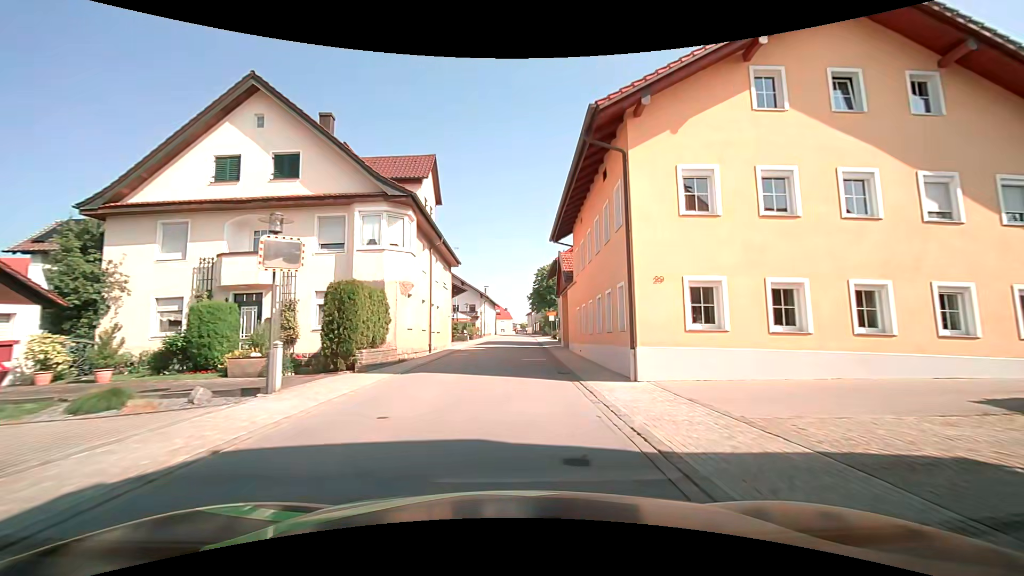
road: tertiary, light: Day
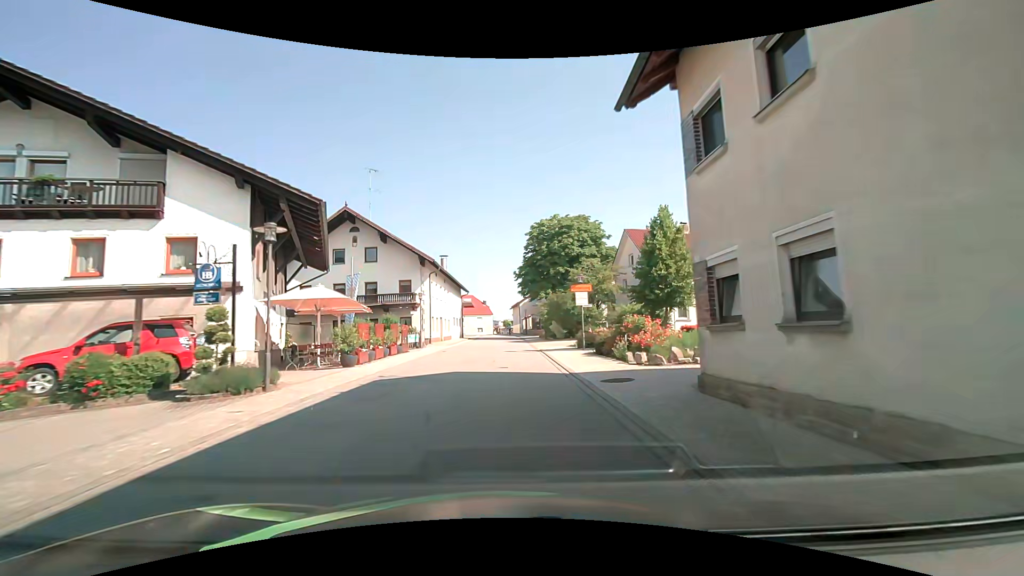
(+0.9, +38.3) m; +2°
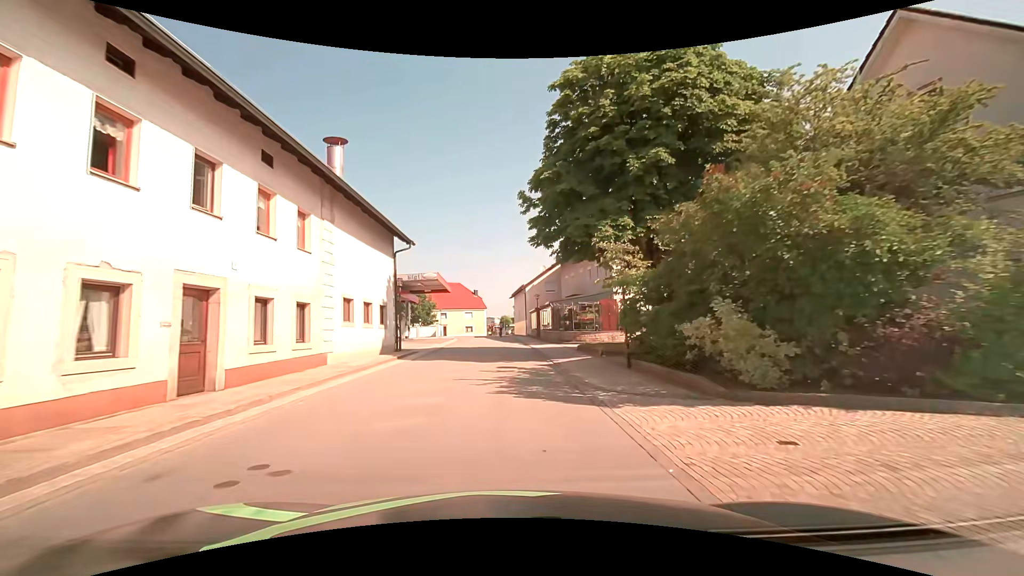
(+0.4, +33.1) m; 0°
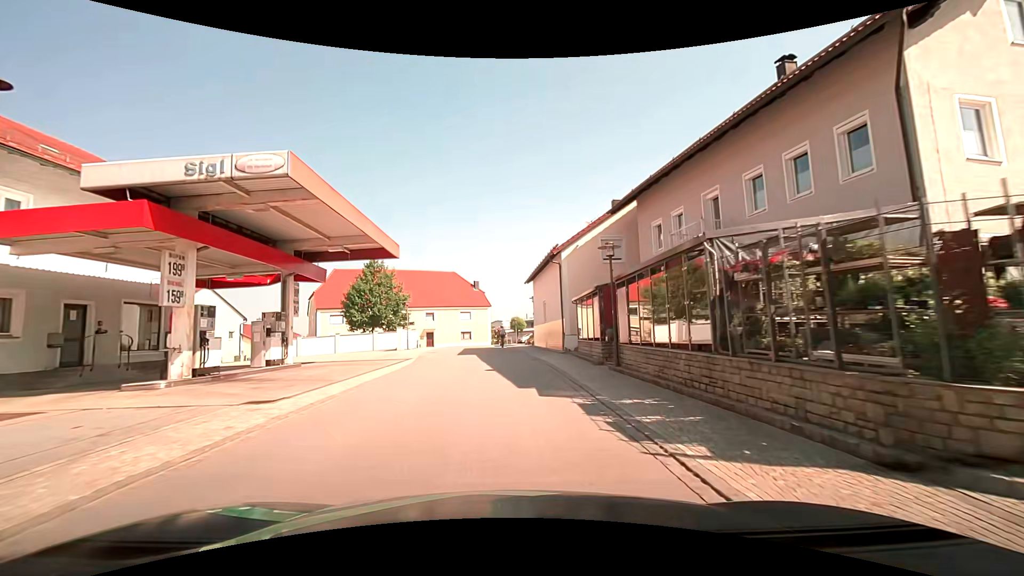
(-0.2, +27.3) m; -2°
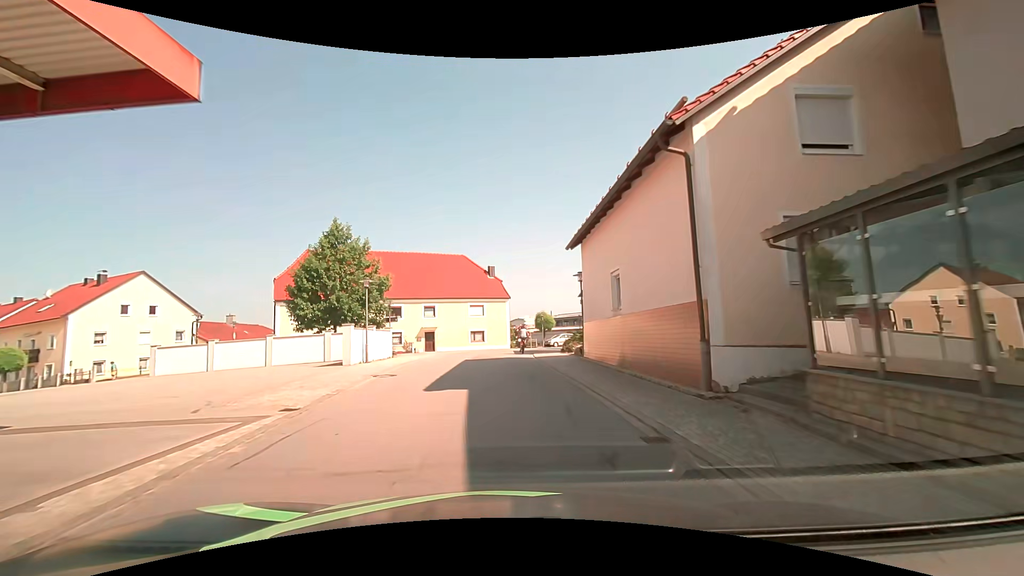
(0.0, +15.9) m; -1°
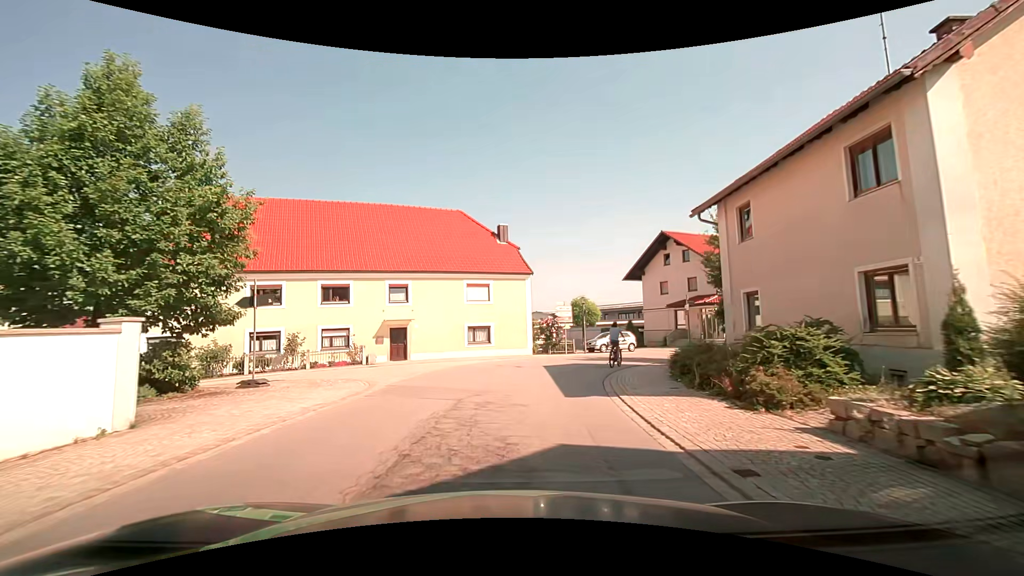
(-0.4, +19.8) m; -2°
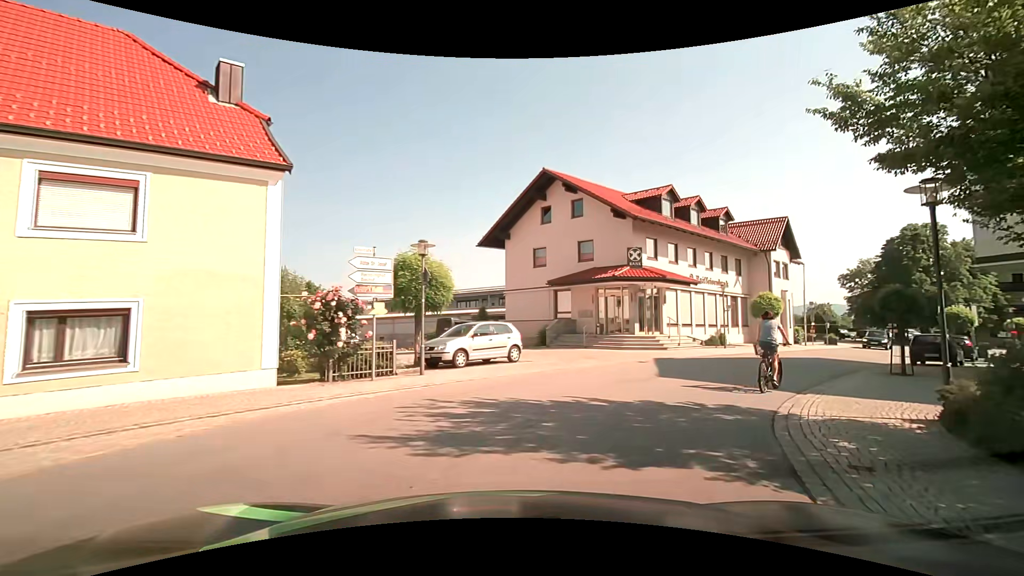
(+2.1, +19.2) m; +20°
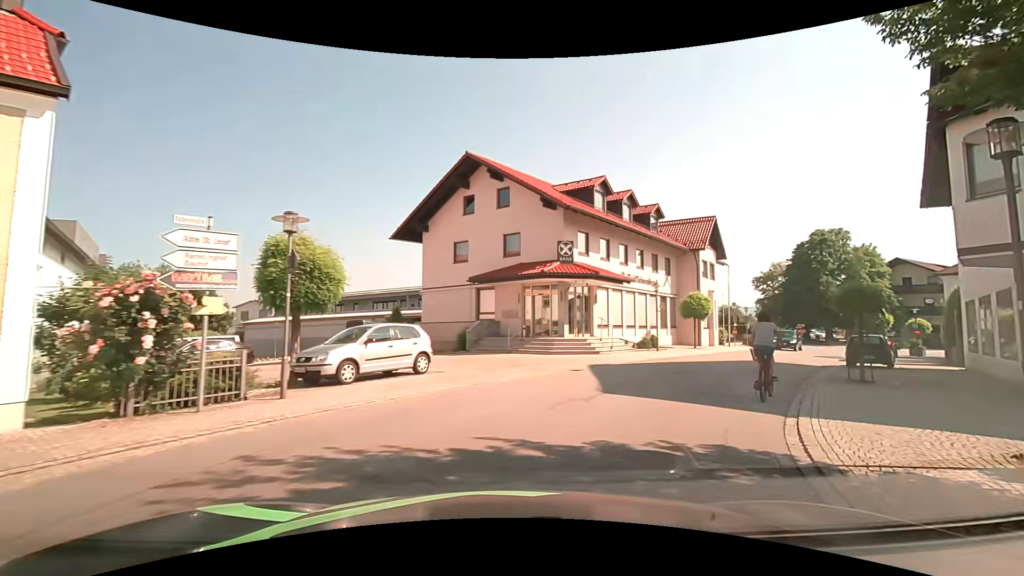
(+0.2, +3.3) m; +8°
(+2, +10) (+8, +18) (+14, +26) (+20, +34) (+27, +41) (+33, +49) (+34, +58) (+34, +68) (+34, +78) (+34, +88) m
